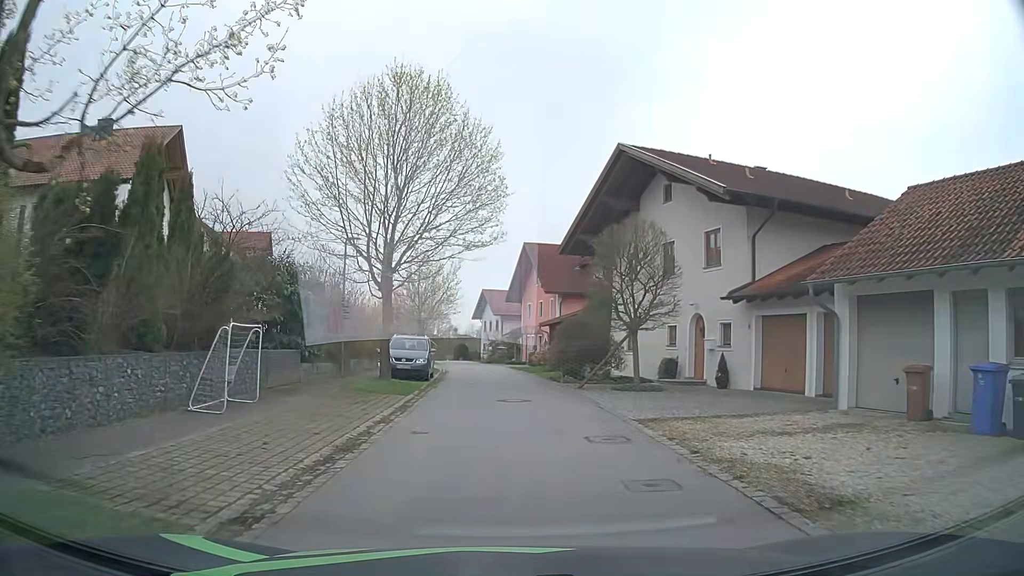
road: residential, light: Day
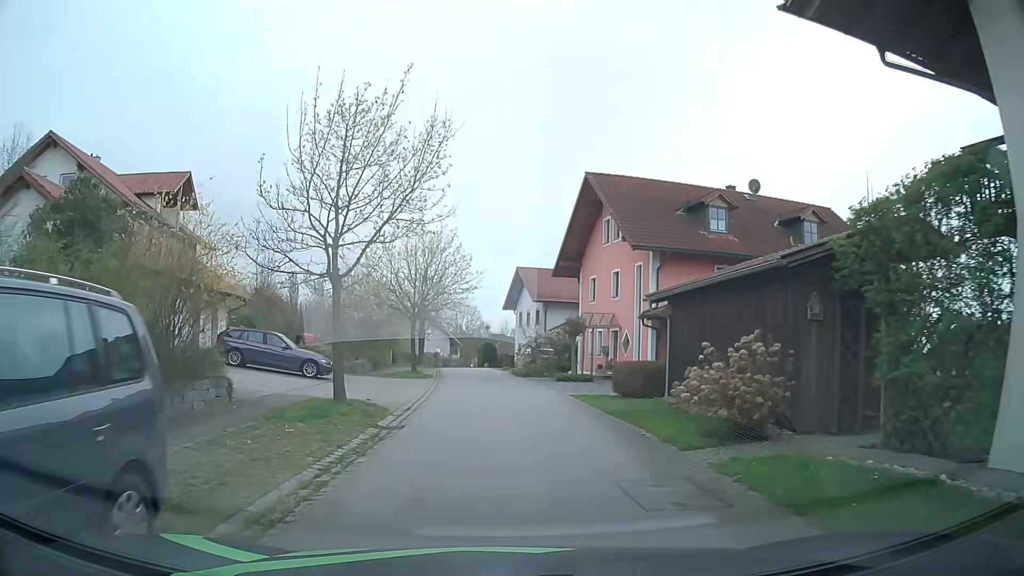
(-0.5, +23.8) m; -2°
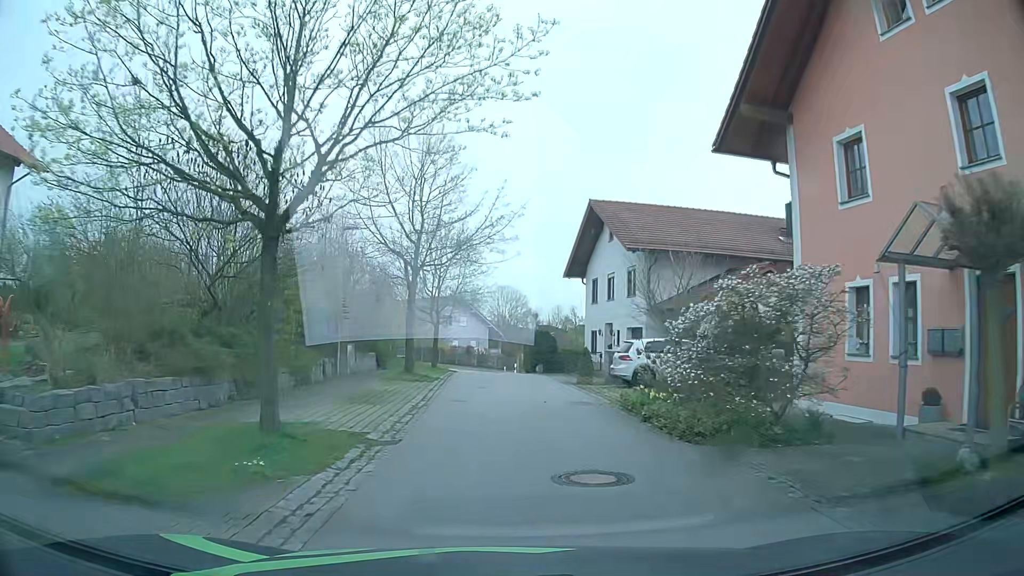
(-1.2, +24.7) m; -4°
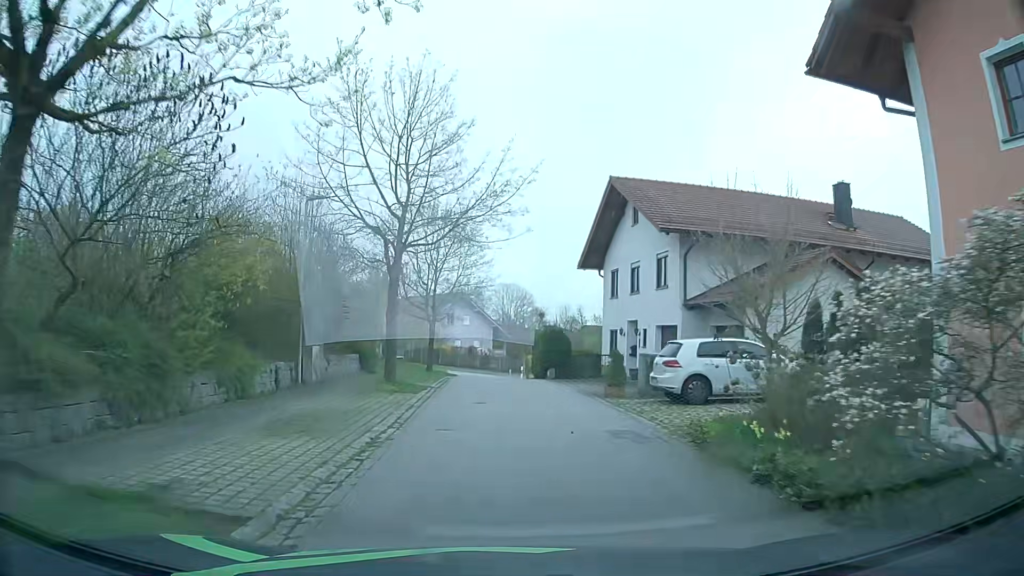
(-0.1, +5.1) m; -1°
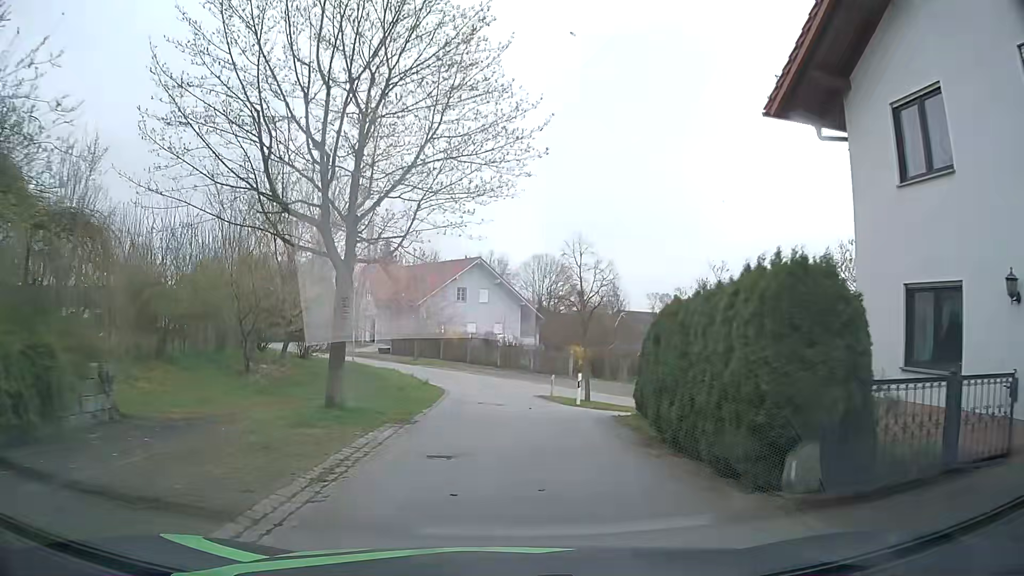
(-0.3, +23.6) m; -2°
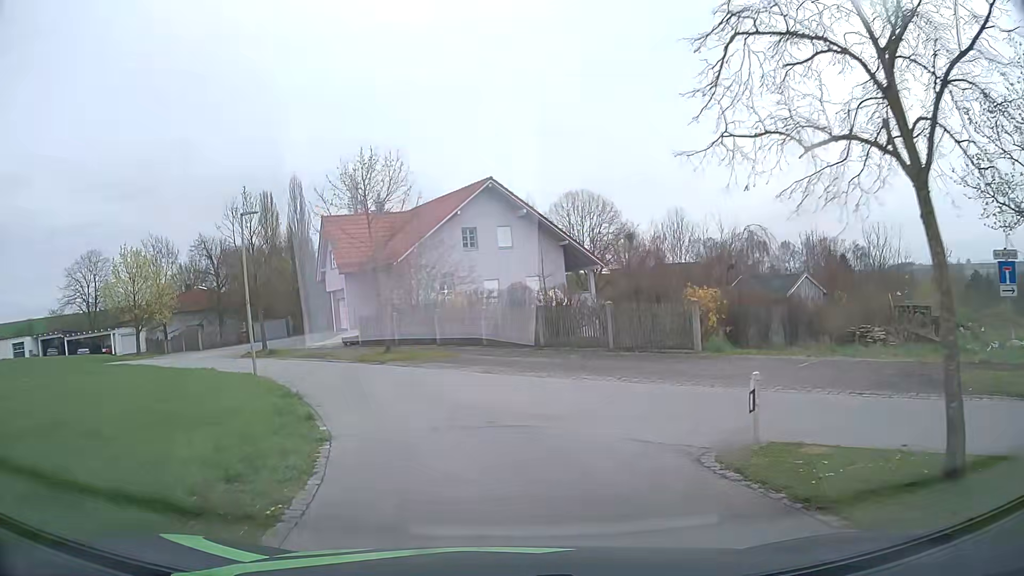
(-0.2, +20.8) m; -2°
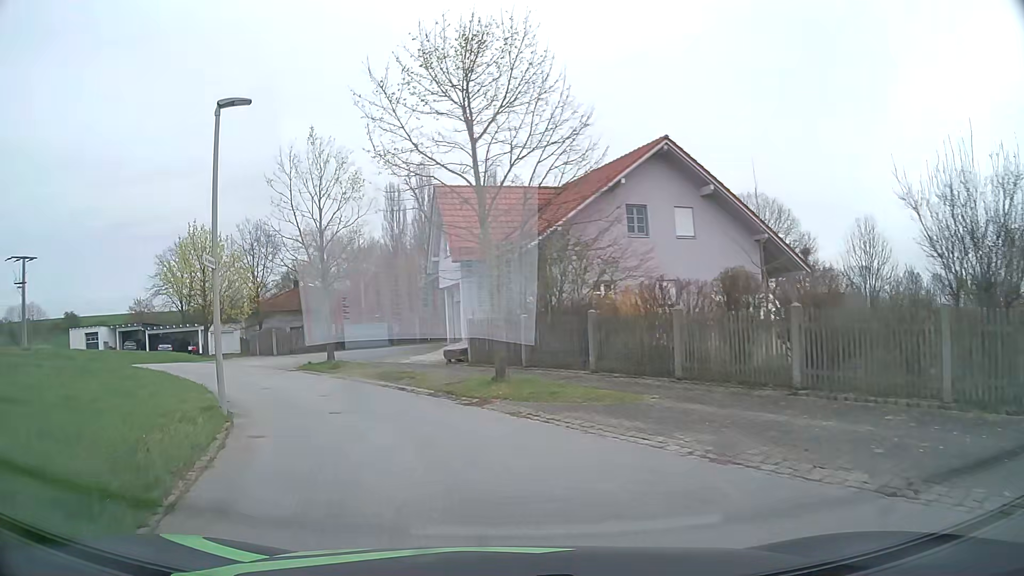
(-1.0, +11.0) m; -14°
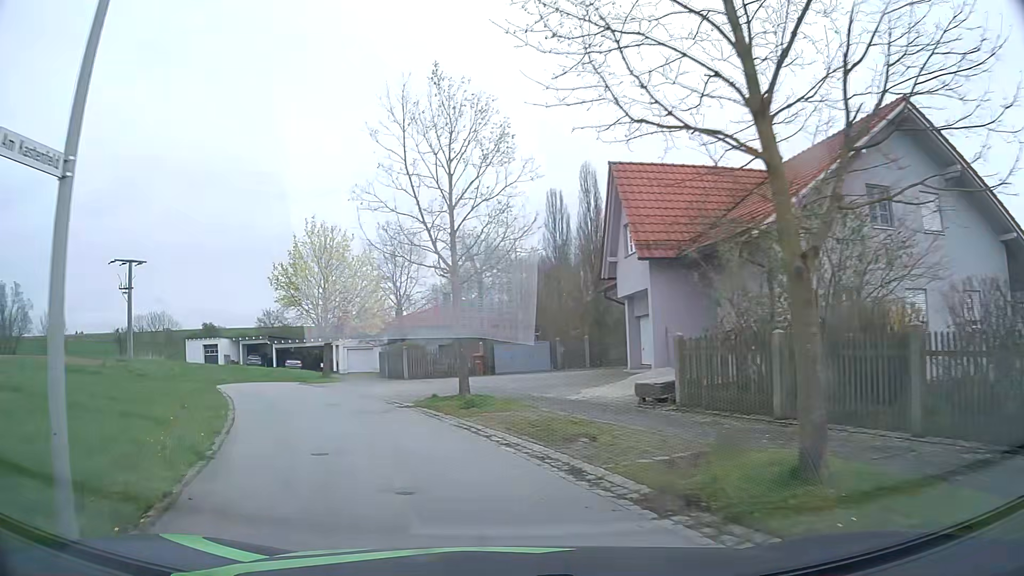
(-0.7, +7.6) m; -12°
(-2, +10) (-5, +19) (-10, +28) (-13, +37) (-10, +47) (-2, +52) (+8, +51) (+17, +48) (+26, +43) (+35, +39) m
